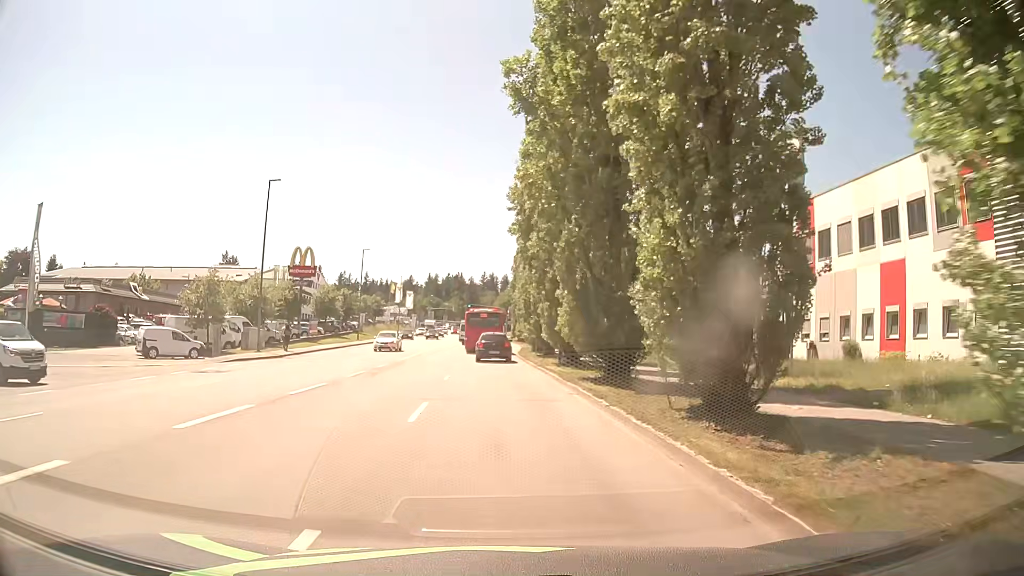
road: tertiary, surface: asphalt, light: Day
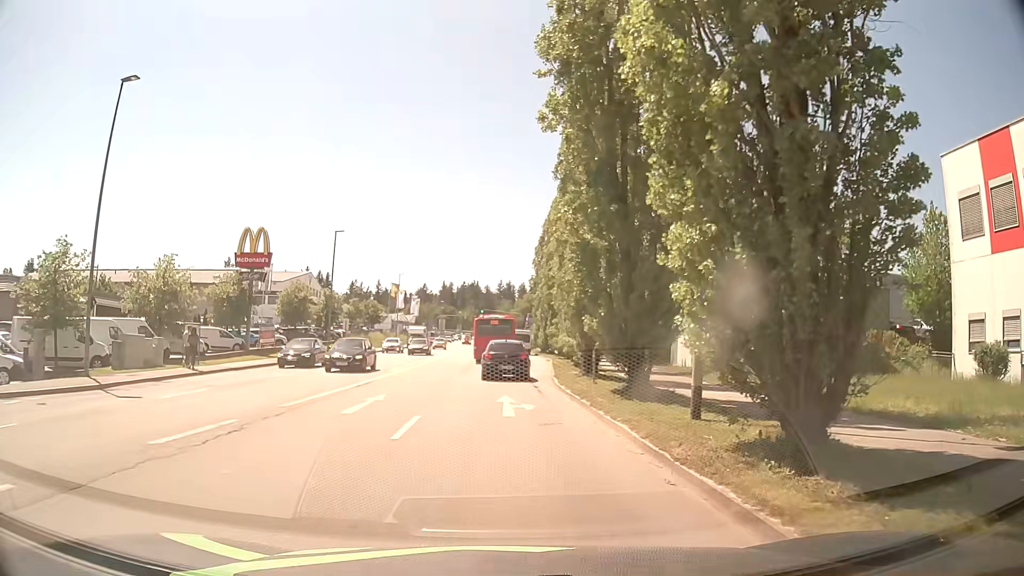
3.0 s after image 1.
(0.0, +19.0) m; -1°
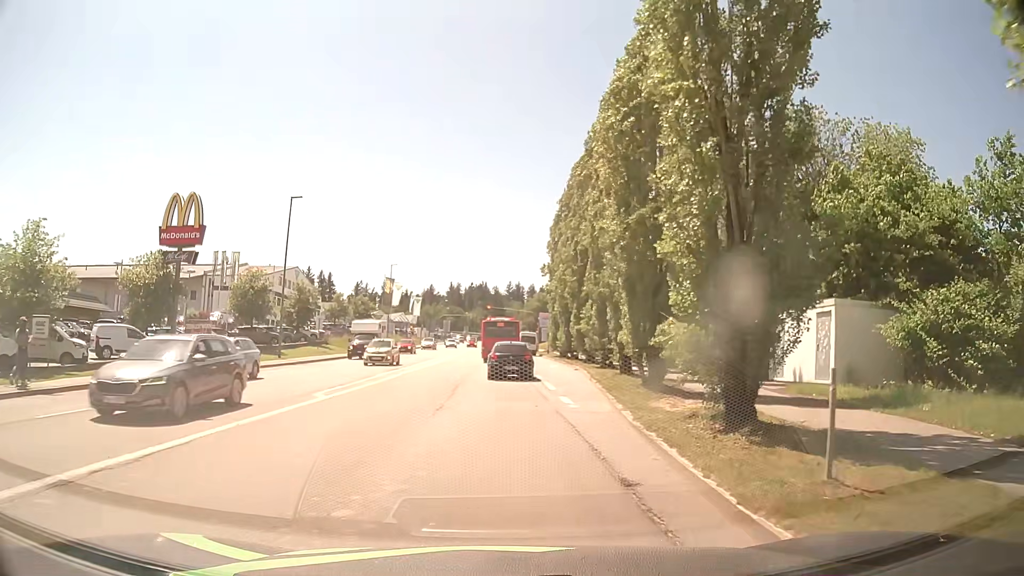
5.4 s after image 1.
(0.0, +14.5) m; -1°
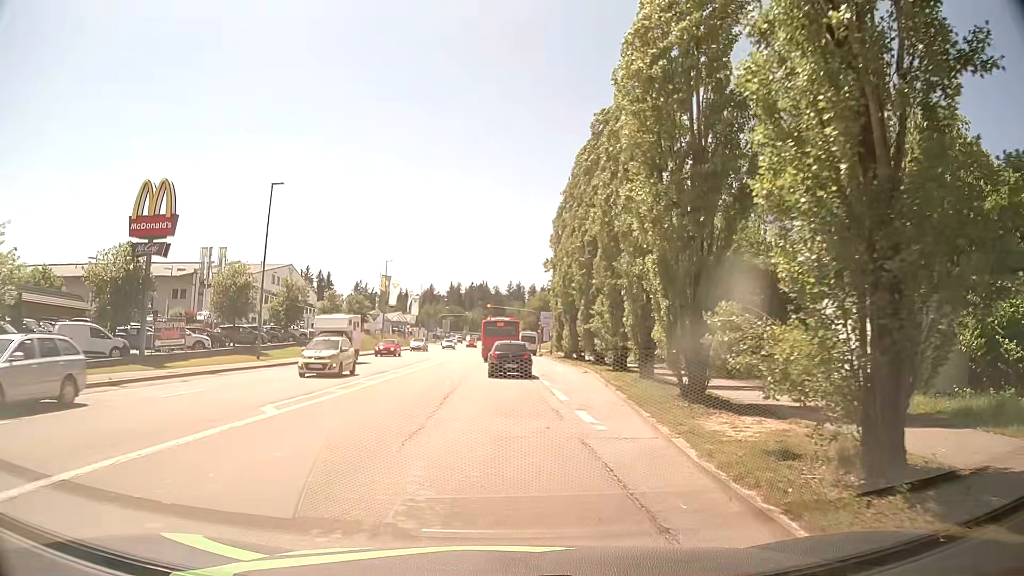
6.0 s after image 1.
(0.0, +3.9) m; 0°
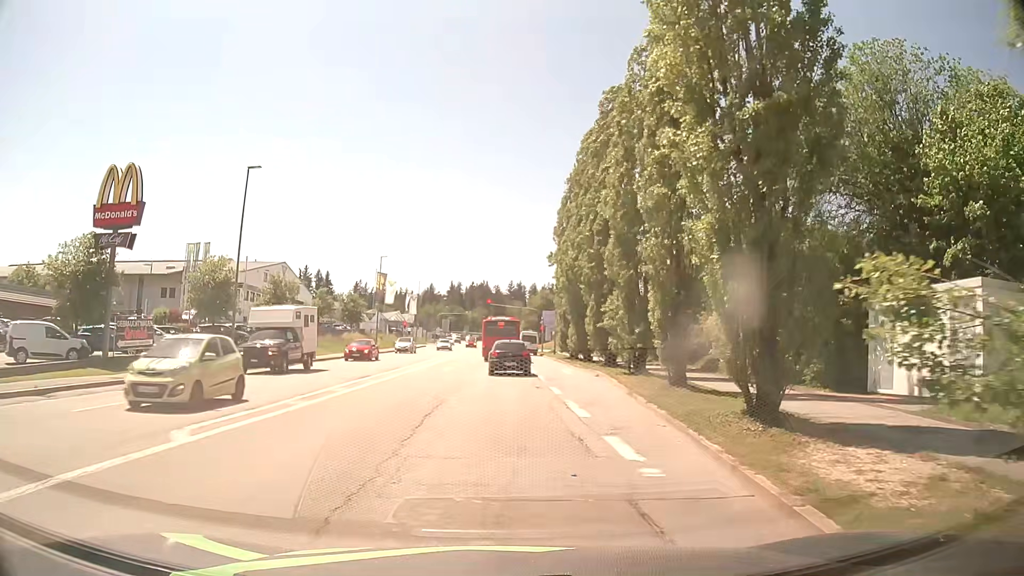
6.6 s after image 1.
(+0.1, +4.0) m; +1°
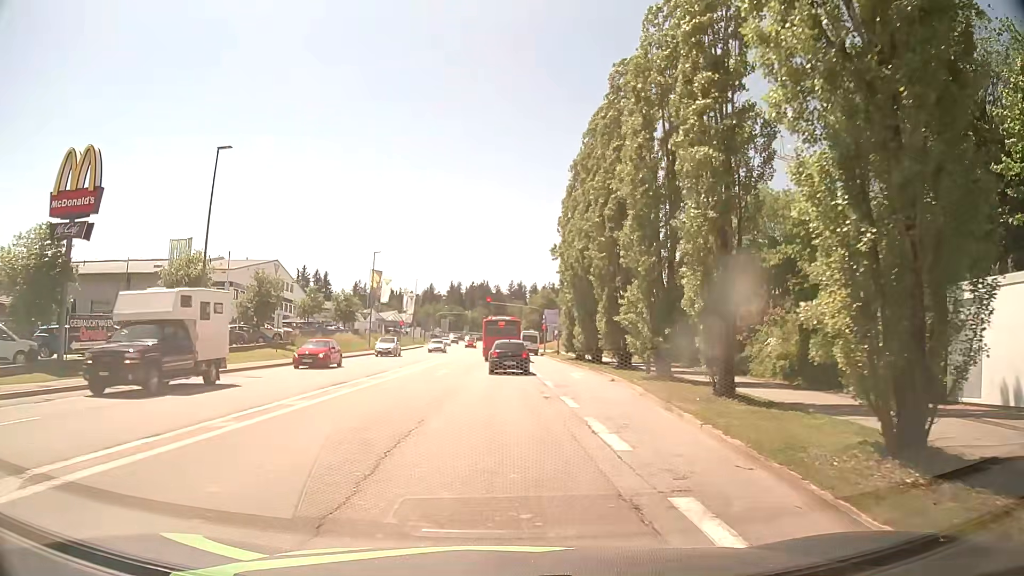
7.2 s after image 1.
(0.0, +4.1) m; +1°
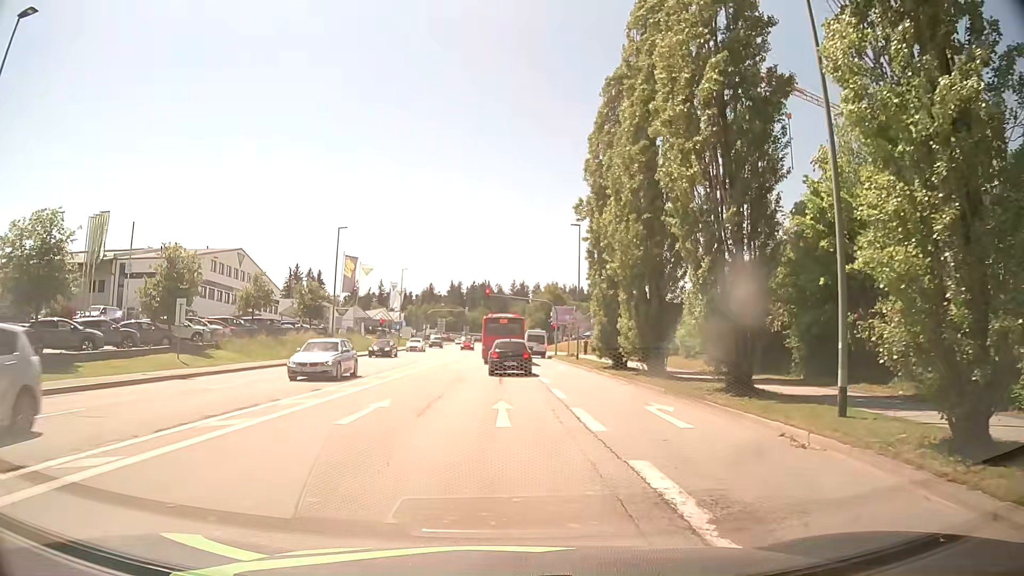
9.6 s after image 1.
(-0.2, +16.1) m; 0°
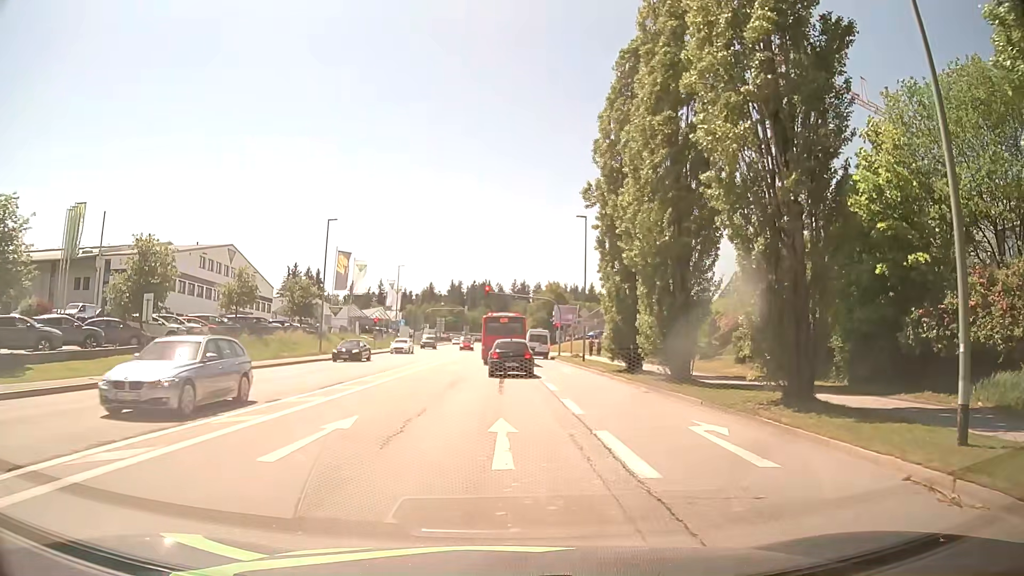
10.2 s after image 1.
(0.0, +3.5) m; -1°
